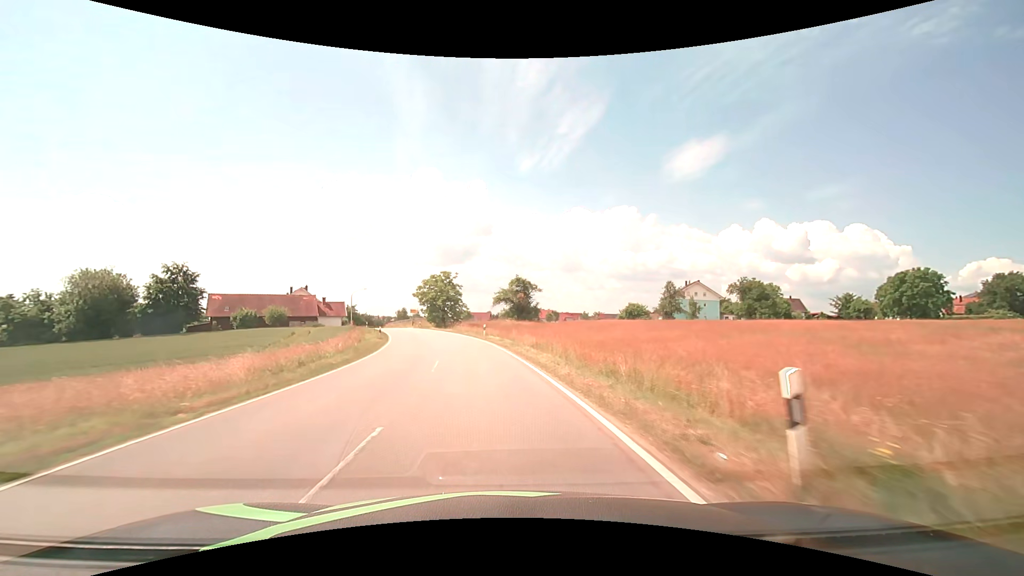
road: tertiary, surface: asphalt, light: Day
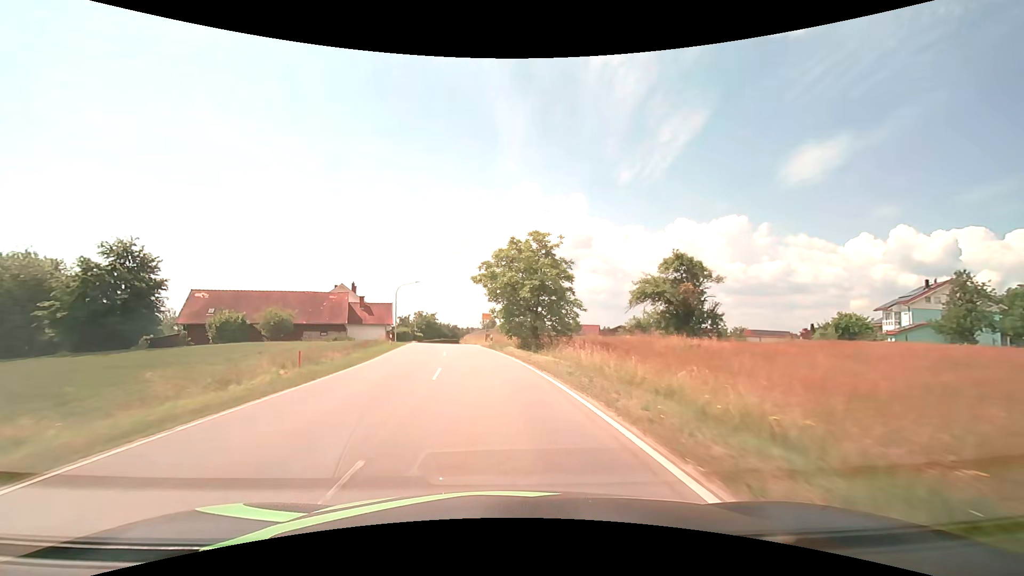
(-3.9, +37.9) m; -11°
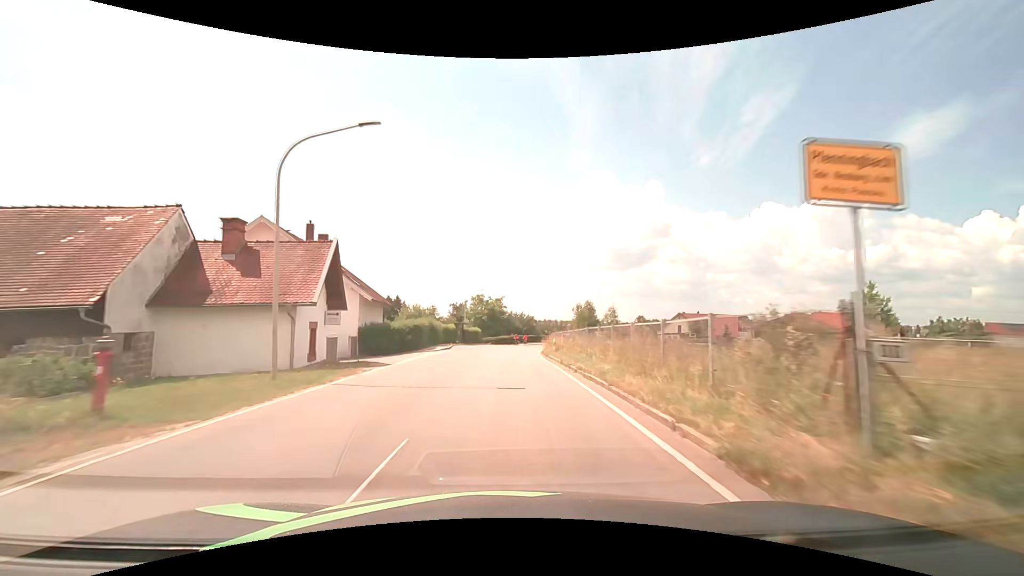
(-4.6, +47.3) m; -9°
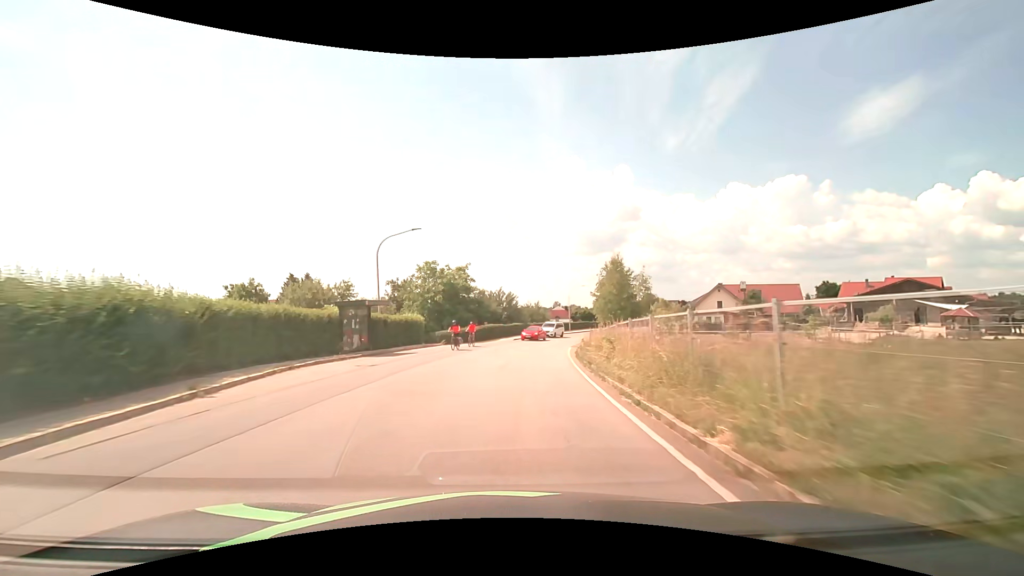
(+0.6, +36.7) m; +3°
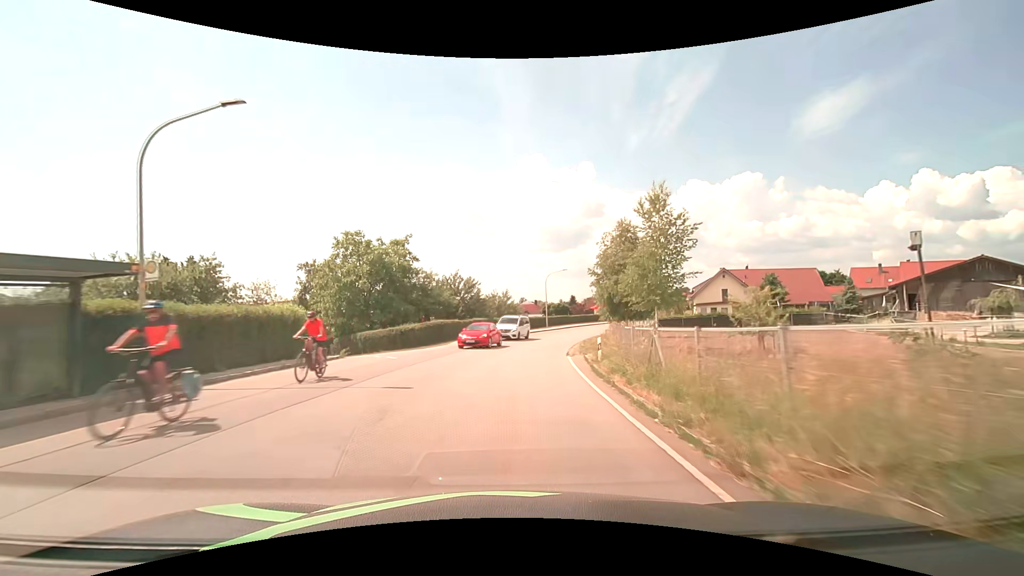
(+0.5, +17.0) m; +4°
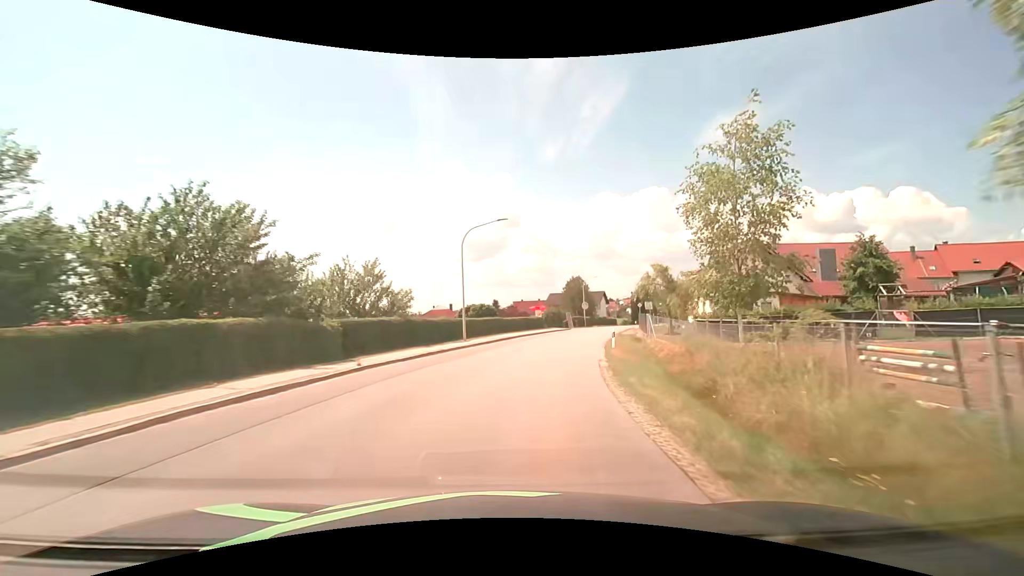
(+2.4, +32.1) m; +9°
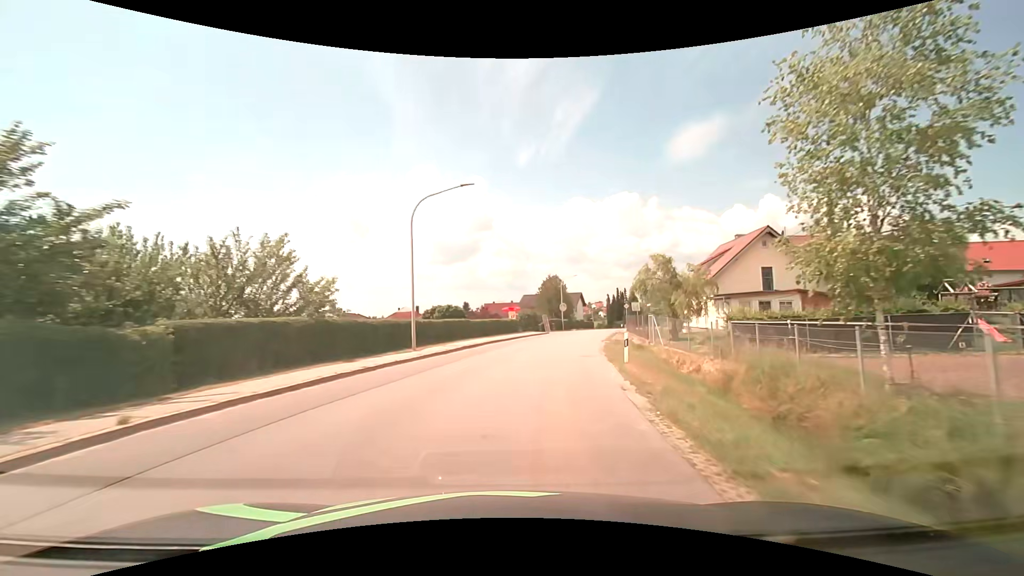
(+0.2, +7.8) m; +3°
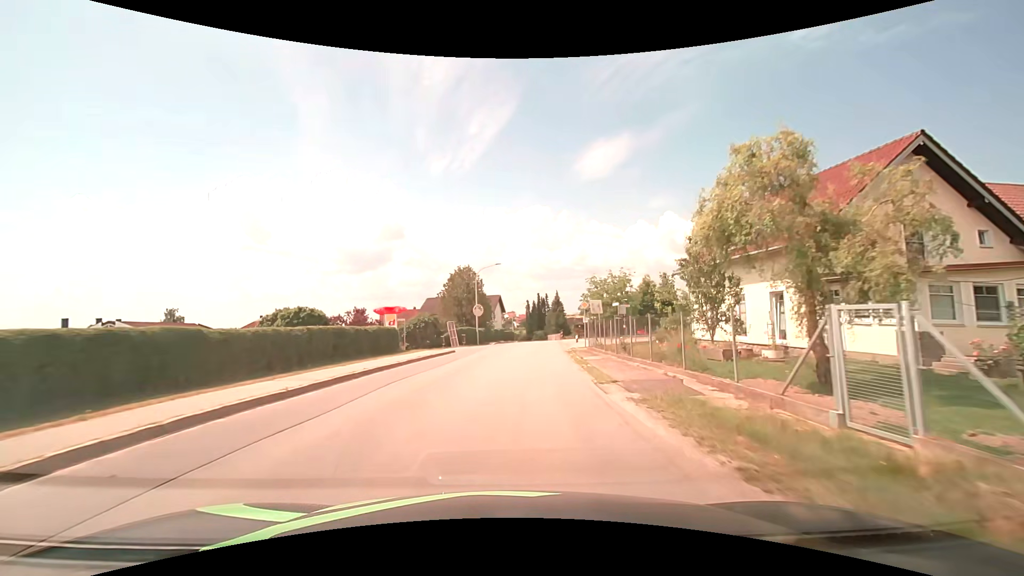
(+2.0, +23.0) m; +10°
(0, +10) (+1, +20) (+2, +30) (+3, +40) (+3, +50) (+4, +60) (+5, +70) (+6, +80) (+7, +90) (+8, +100) m
